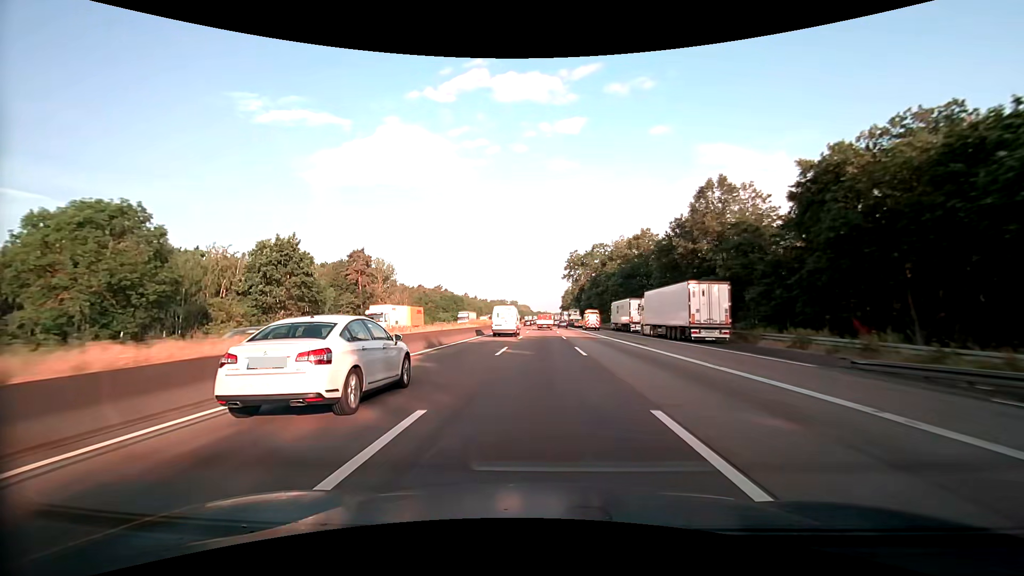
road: motorway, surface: asphalt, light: Day
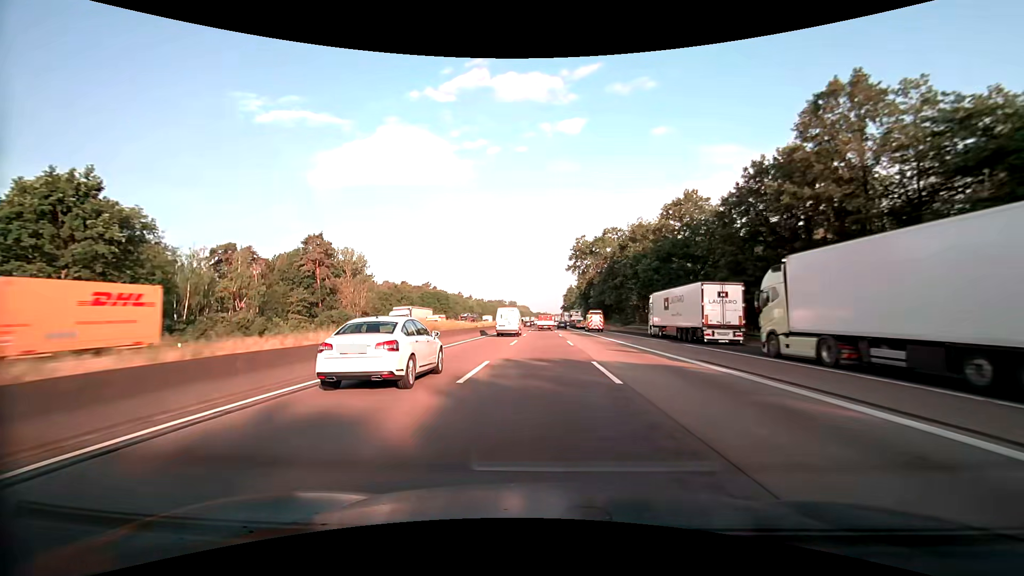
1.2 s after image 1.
(0.0, +26.8) m; 0°
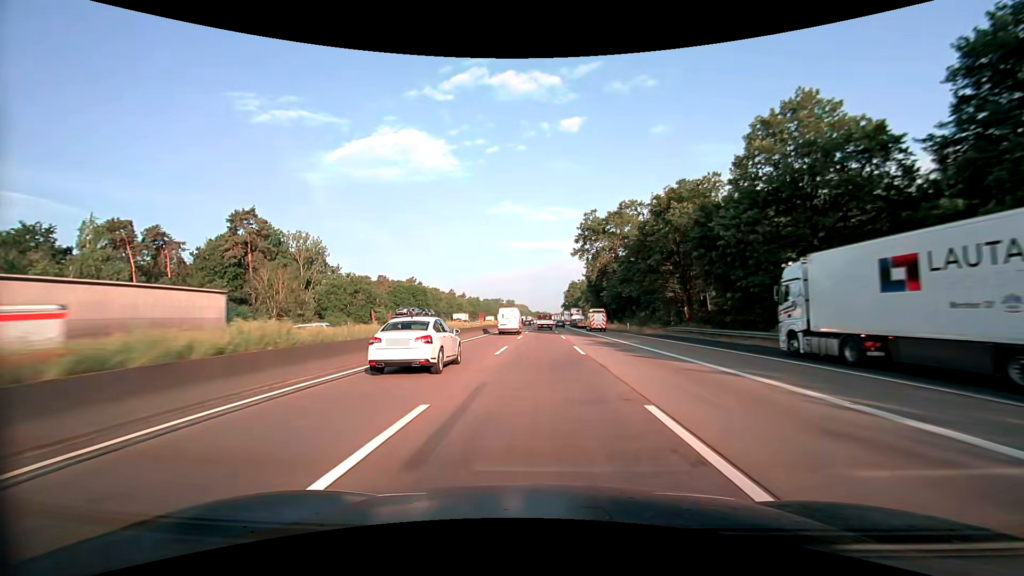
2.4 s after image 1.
(0.0, +26.8) m; 0°
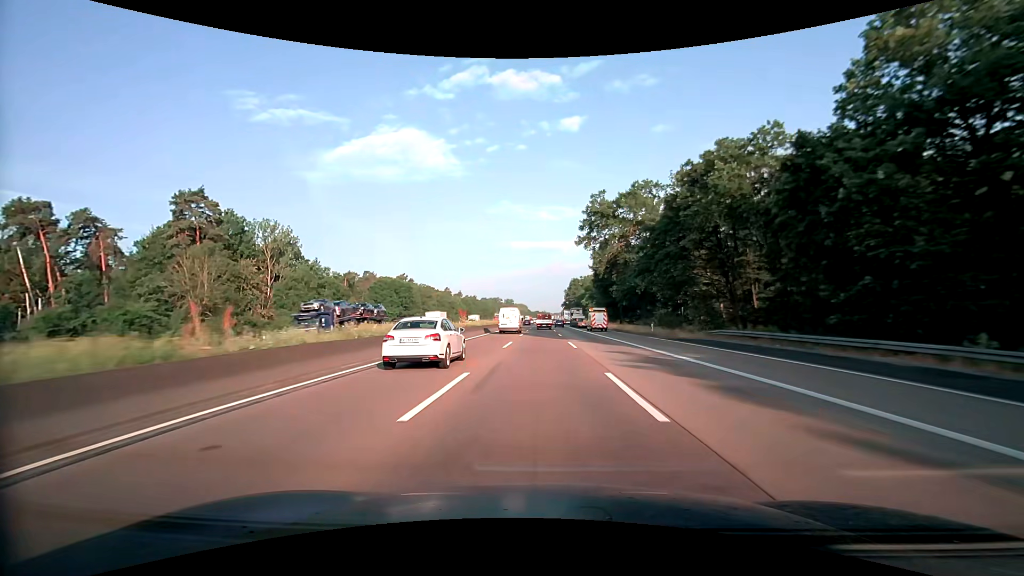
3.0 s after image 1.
(0.0, +13.4) m; 0°
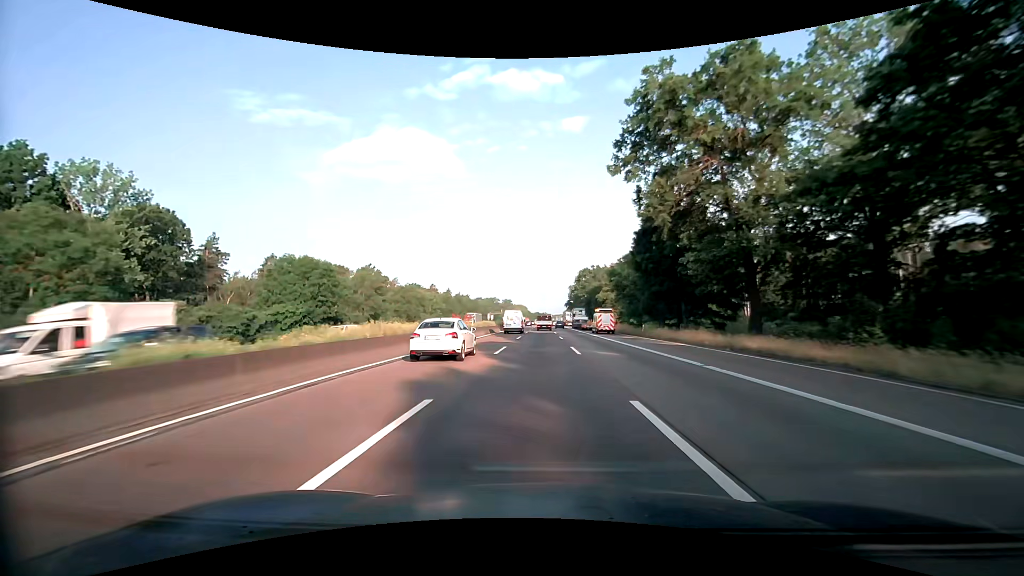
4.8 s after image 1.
(-0.1, +40.0) m; 0°
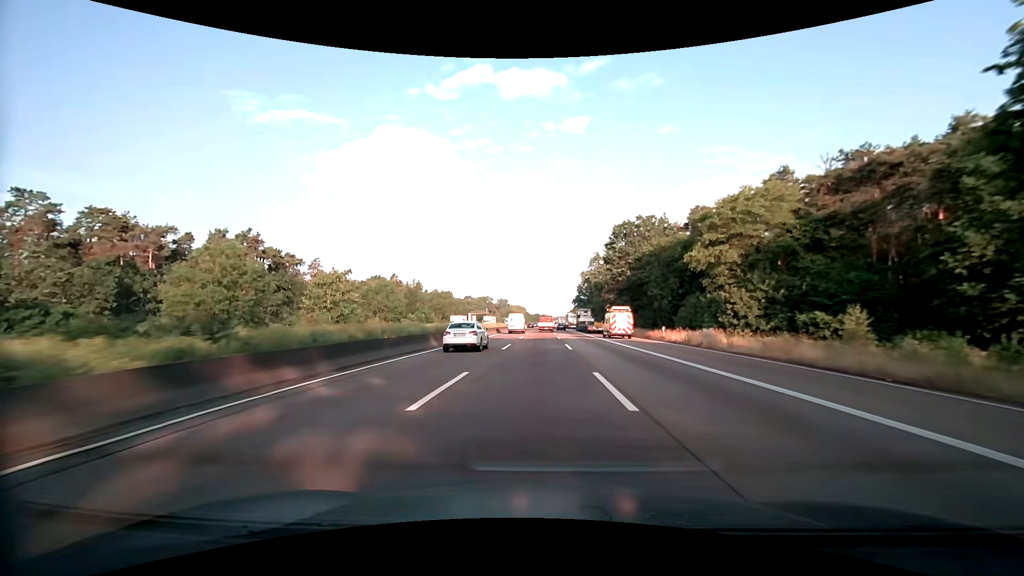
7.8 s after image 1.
(+0.1, +66.9) m; 0°
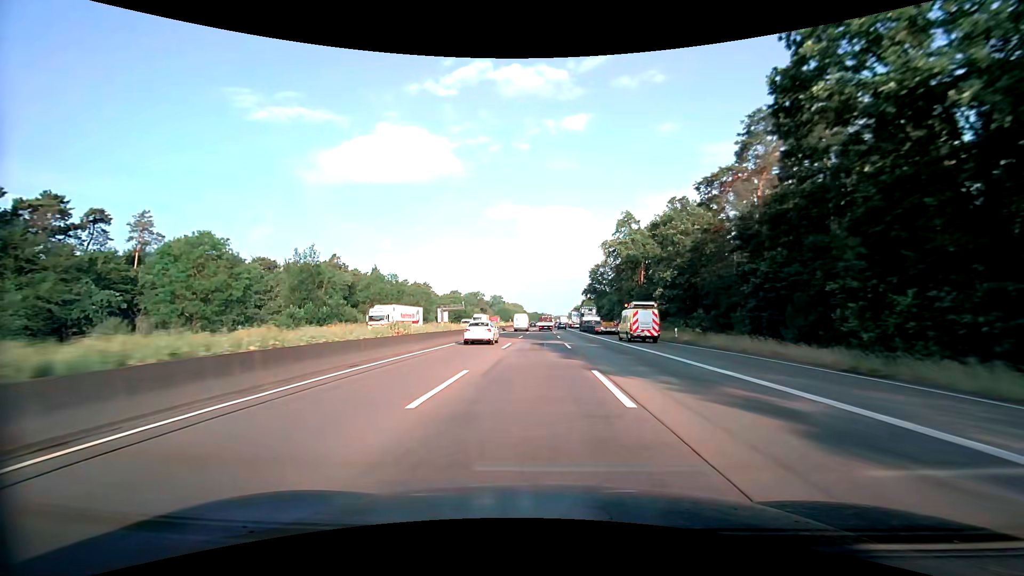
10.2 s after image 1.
(-0.1, +53.9) m; 0°
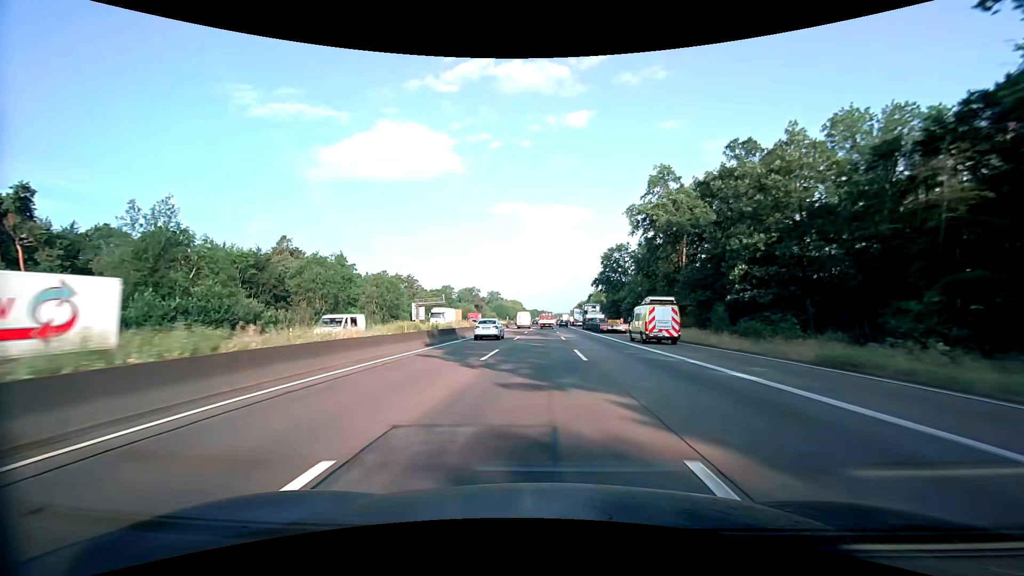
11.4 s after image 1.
(0.0, +27.0) m; 0°
(0, +10) (0, +20) (0, +30) (0, +40) (0, +50) (0, +60) (0, +70) (0, +80) (0, +90) (0, +100) m
